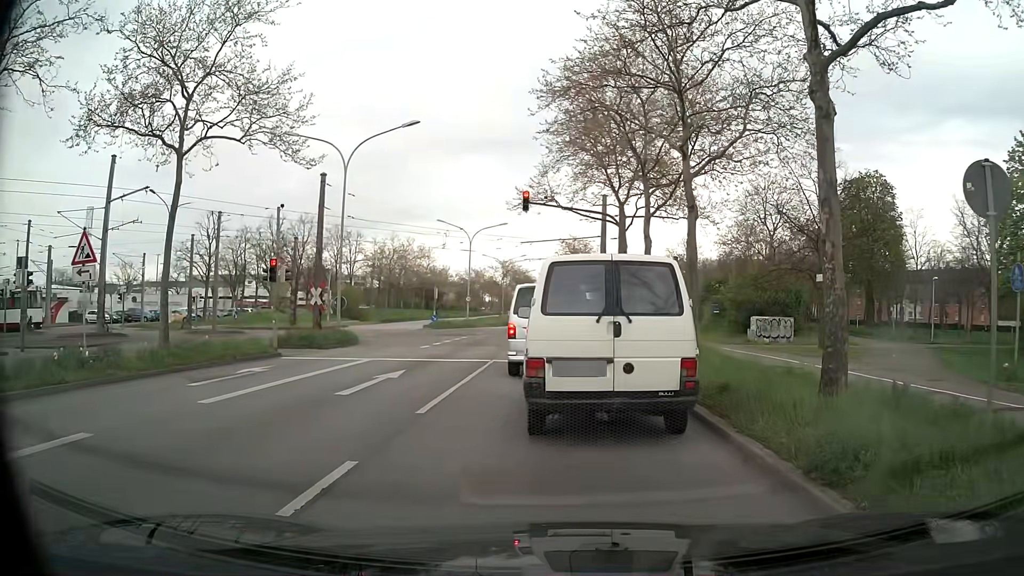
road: primary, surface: asphalt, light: Day
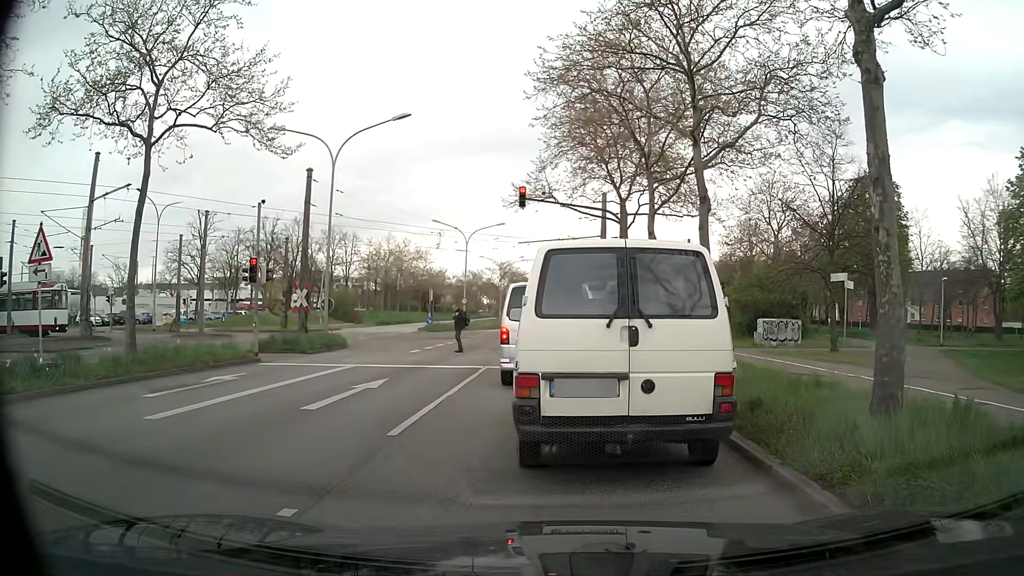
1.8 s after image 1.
(0.0, +1.4) m; 0°
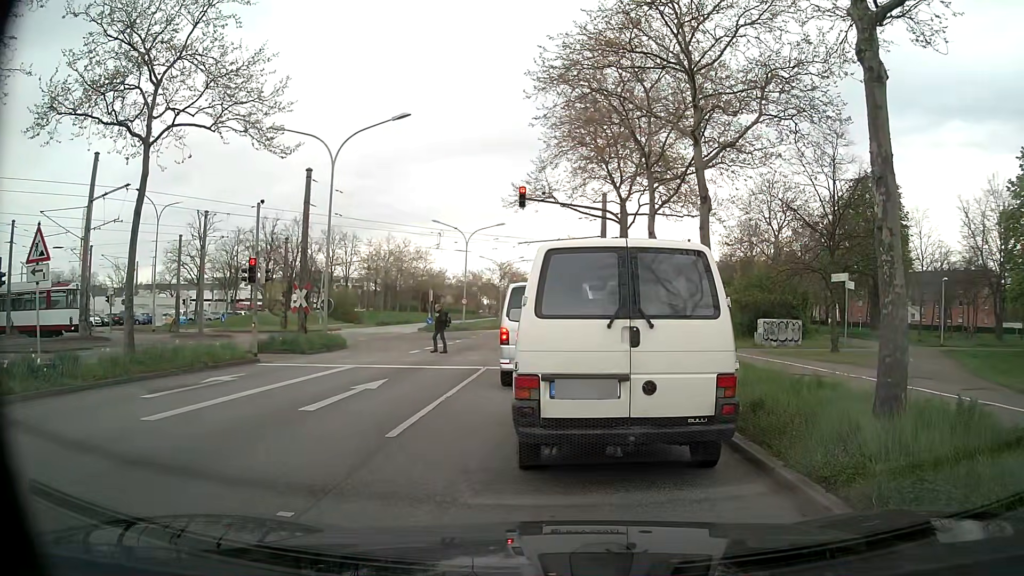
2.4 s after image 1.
(0.0, +0.1) m; 0°
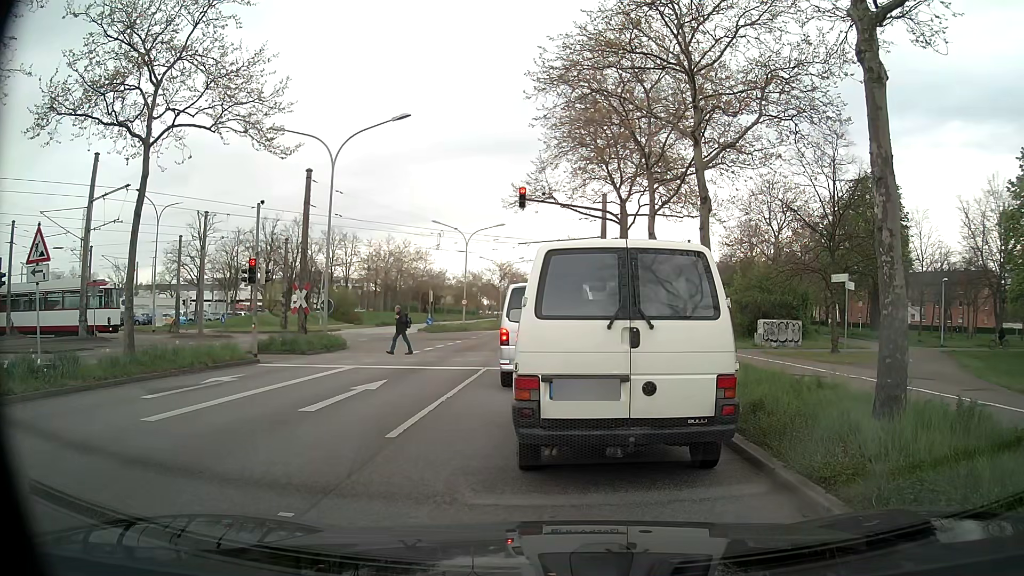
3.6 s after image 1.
(0.0, 0.0) m; 0°
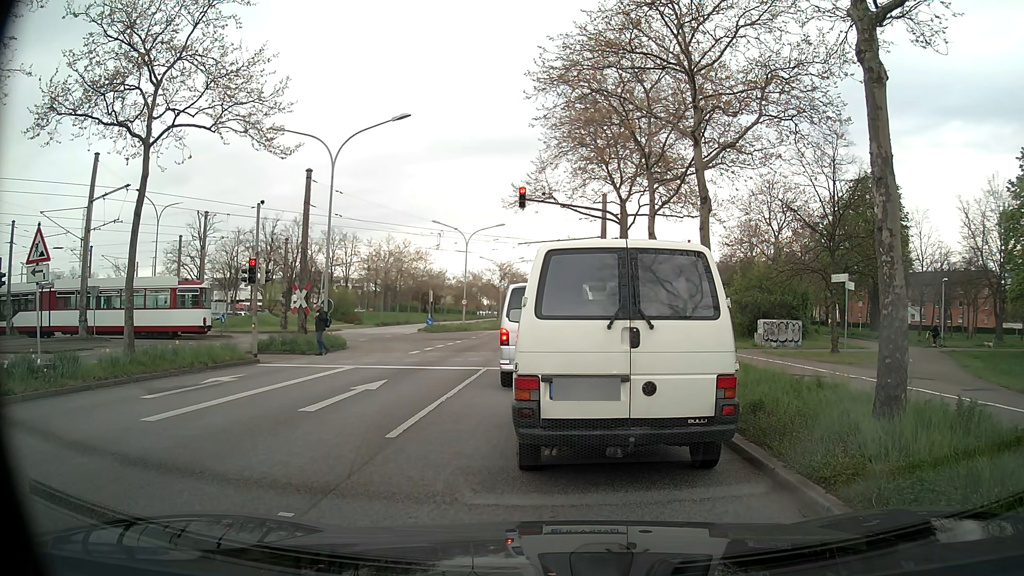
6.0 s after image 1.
(0.0, 0.0) m; 0°
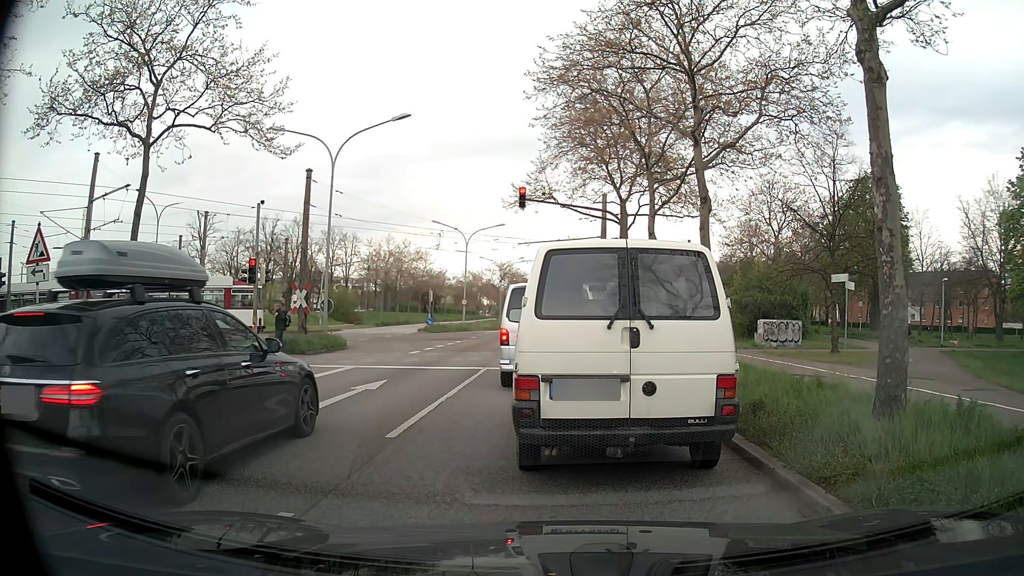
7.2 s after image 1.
(0.0, 0.0) m; 0°
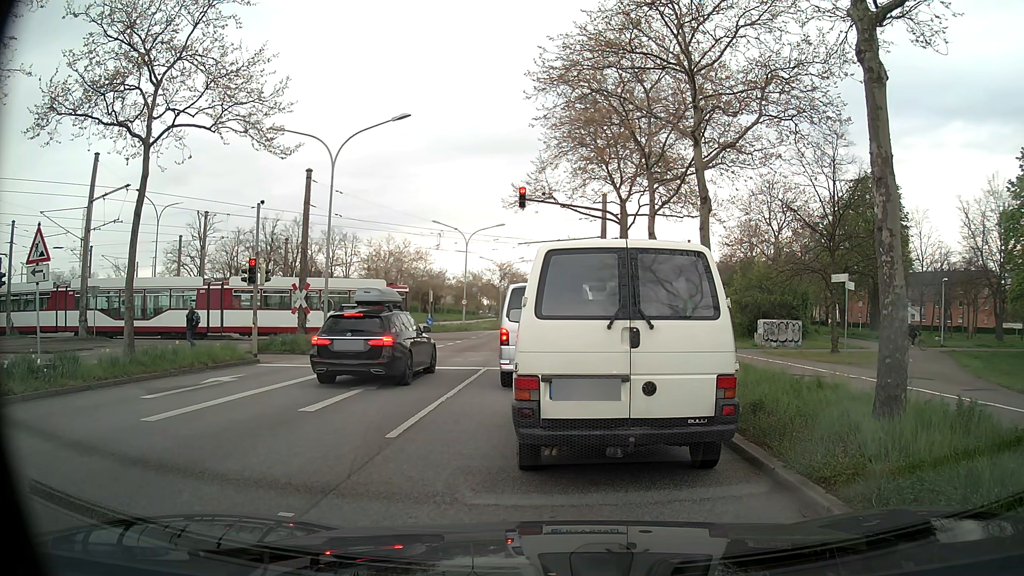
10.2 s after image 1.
(0.0, 0.0) m; 0°
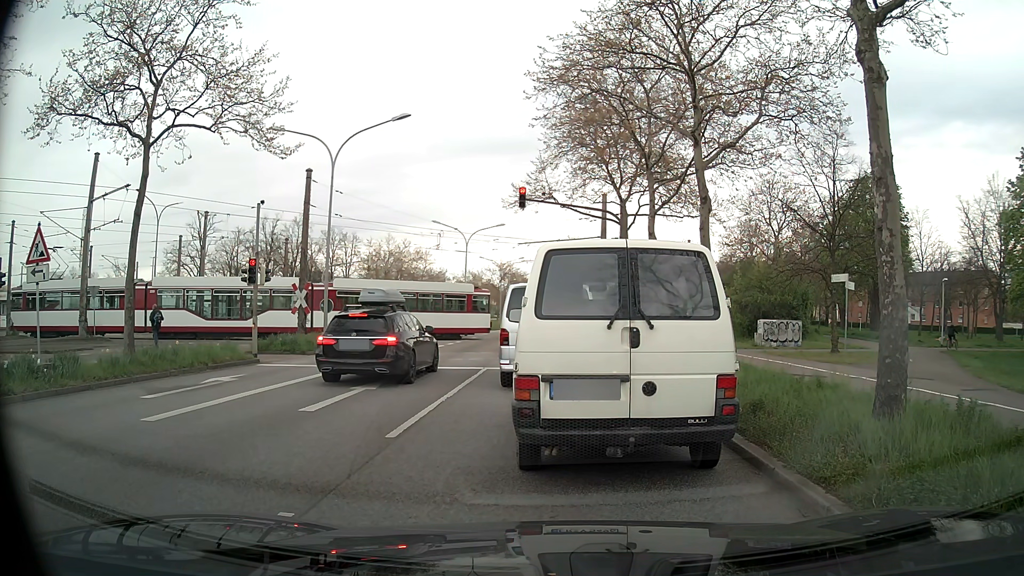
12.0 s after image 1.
(0.0, 0.0) m; 0°
